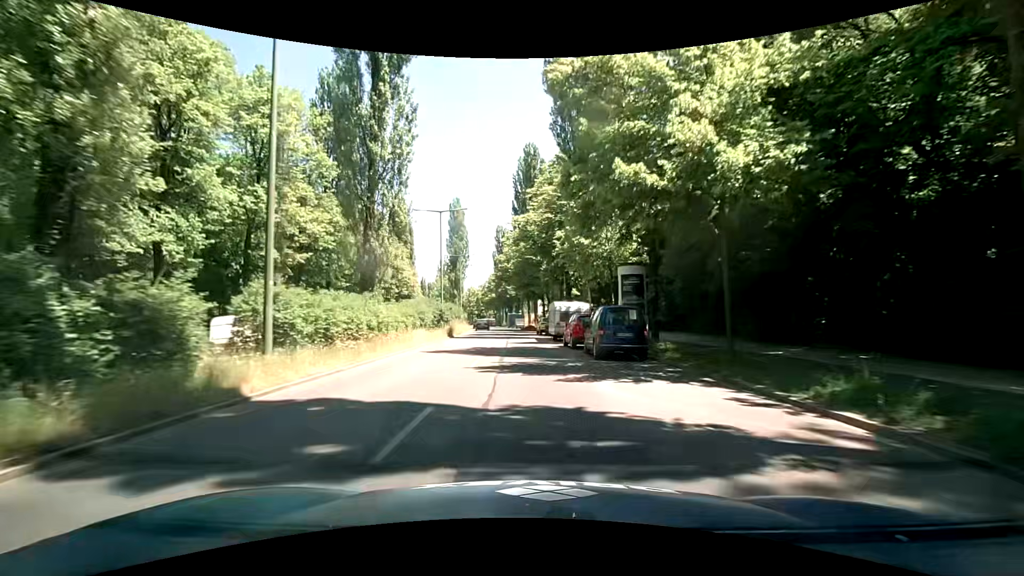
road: secondary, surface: asphalt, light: Day
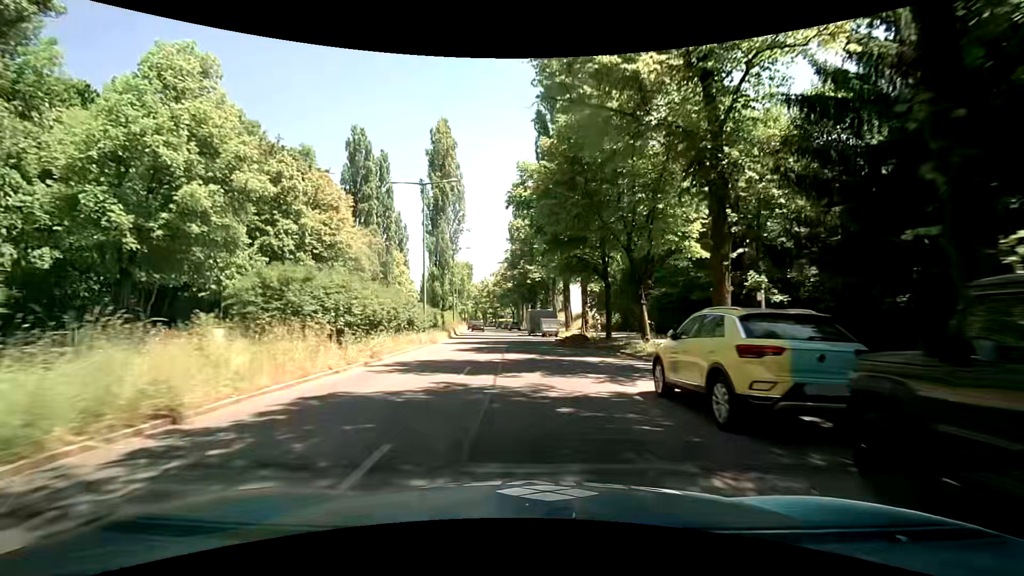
(-1.5, +38.4) m; -3°
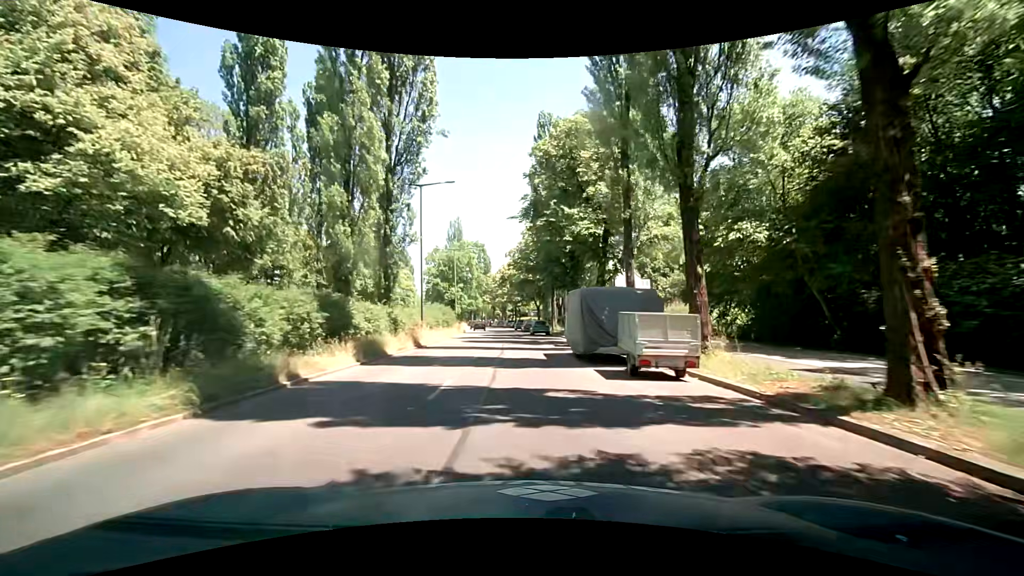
(-0.7, +30.3) m; -2°
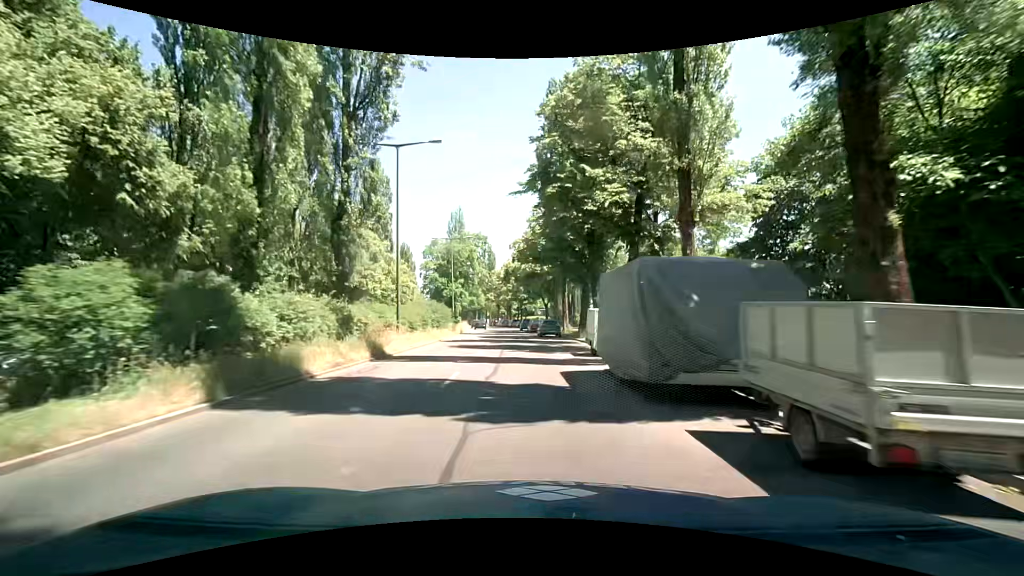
(-0.1, +7.6) m; -1°
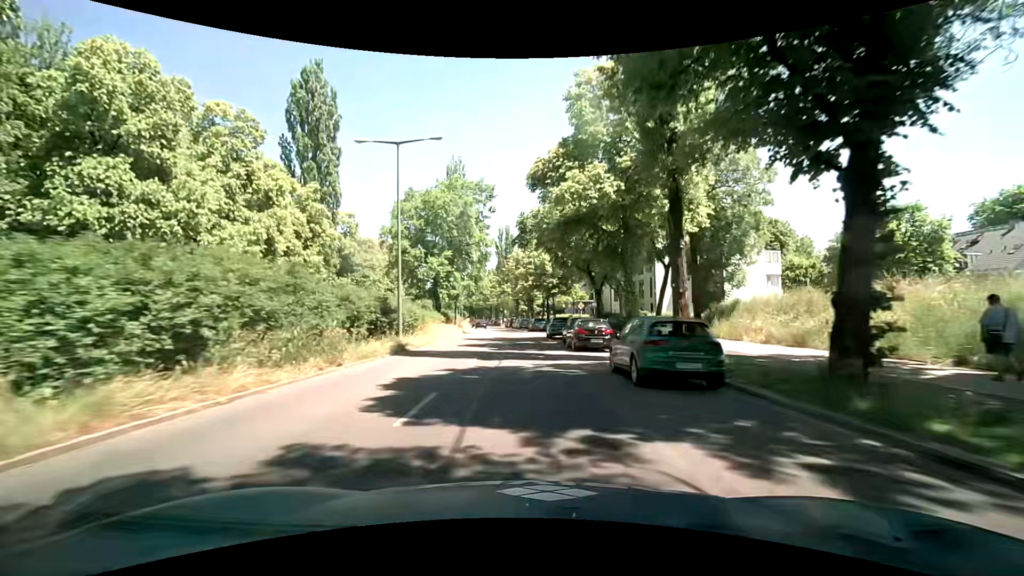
(-1.1, +30.7) m; -5°
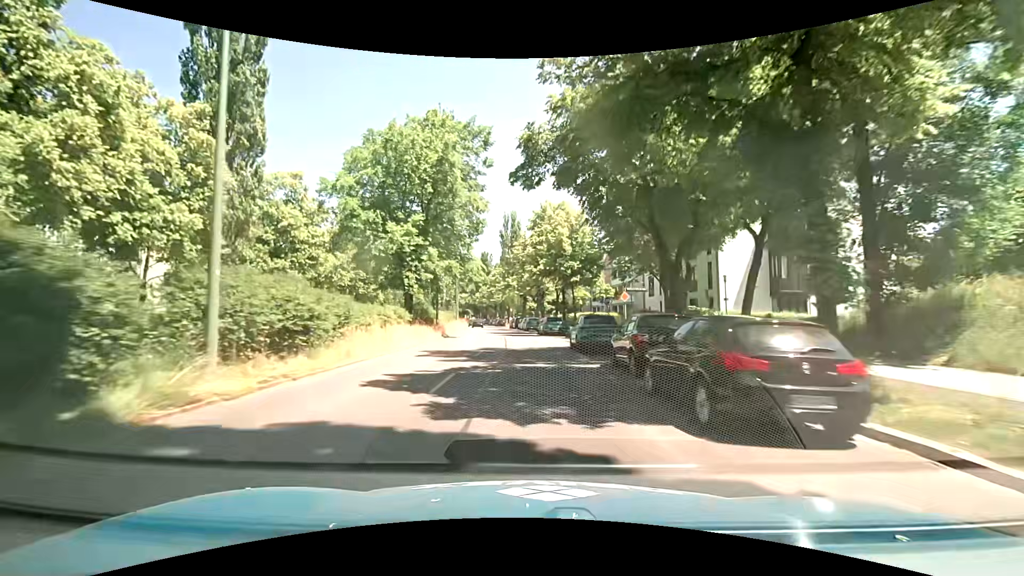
(+0.3, +15.4) m; 0°
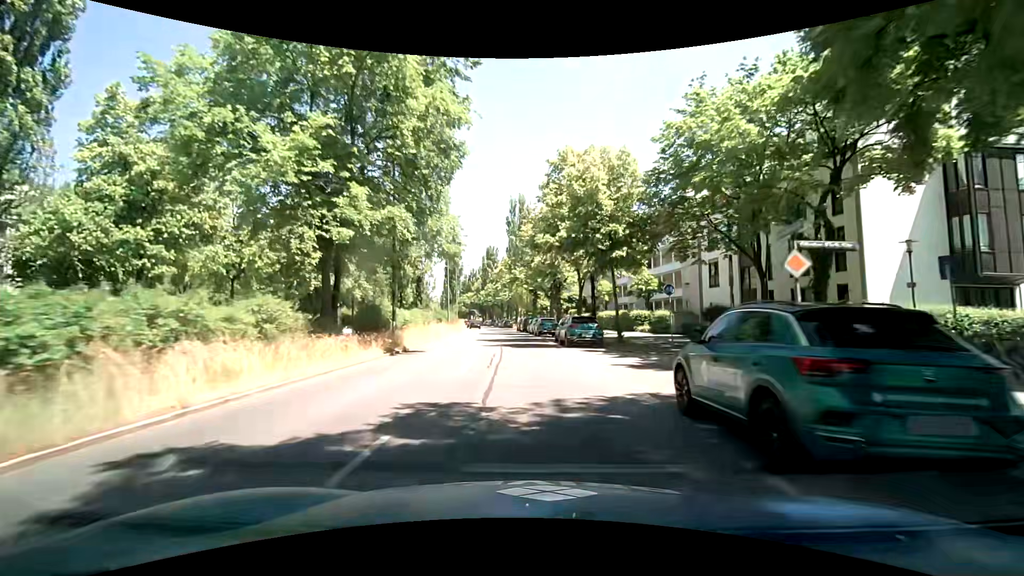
(0.0, +15.1) m; -1°
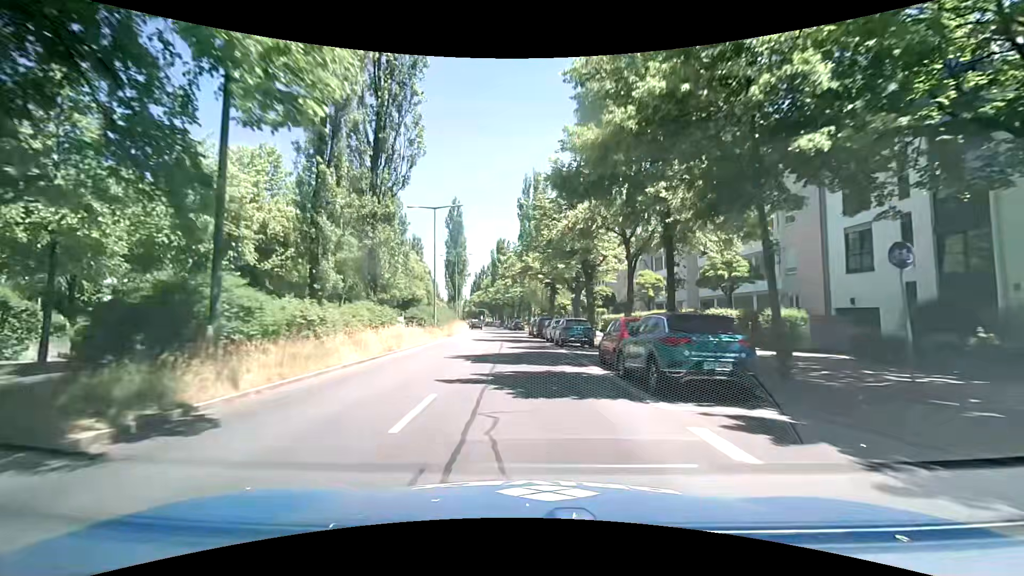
(-0.1, +14.8) m; -1°
(0, +10) (0, +20) (-1, +30) (-1, +40) (-2, +50) (-3, +60) (-4, +70) (-5, +80) (-6, +90) (-8, +100) m
